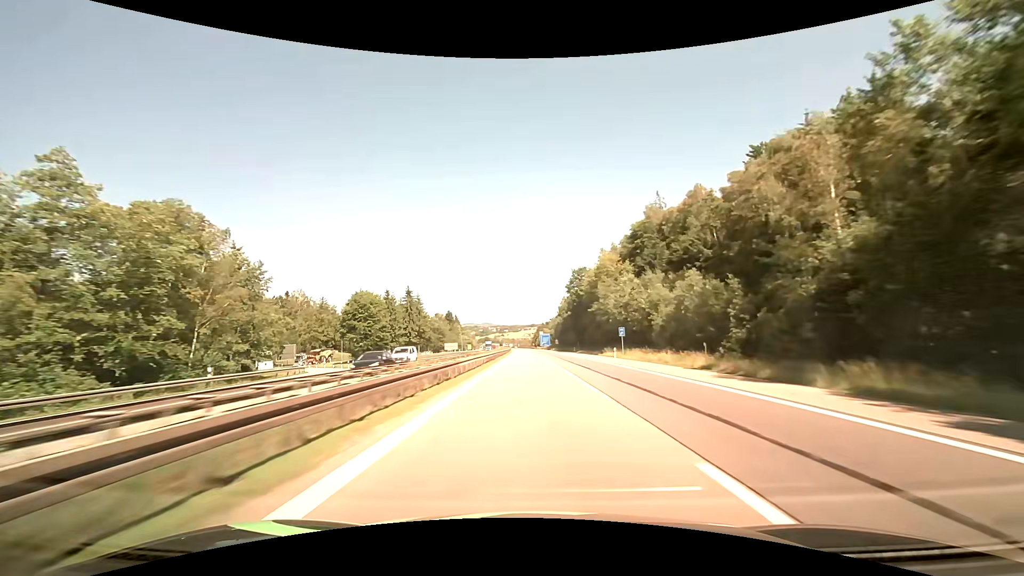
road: motorway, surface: asphalt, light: Day
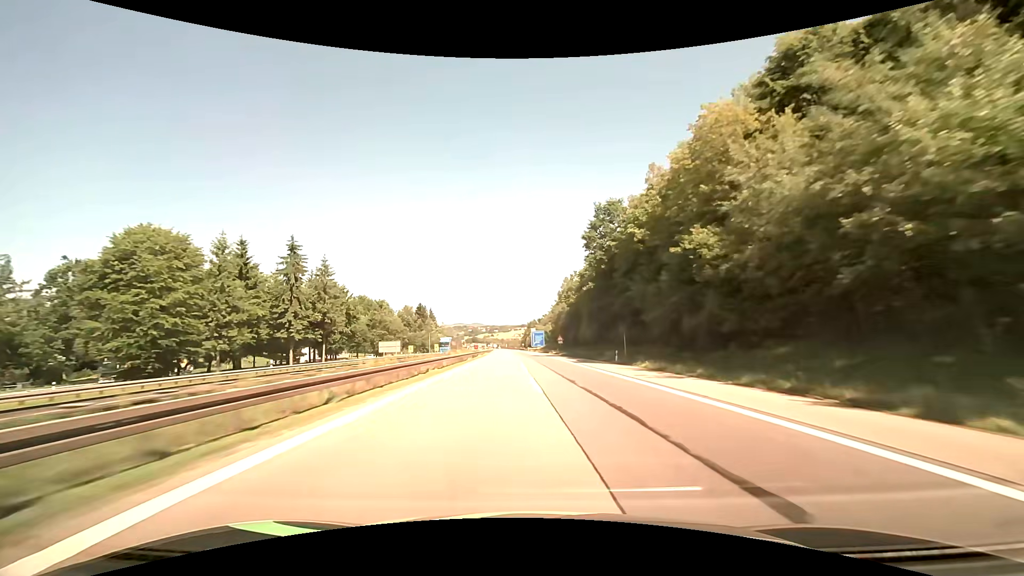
(+0.4, +57.1) m; +1°
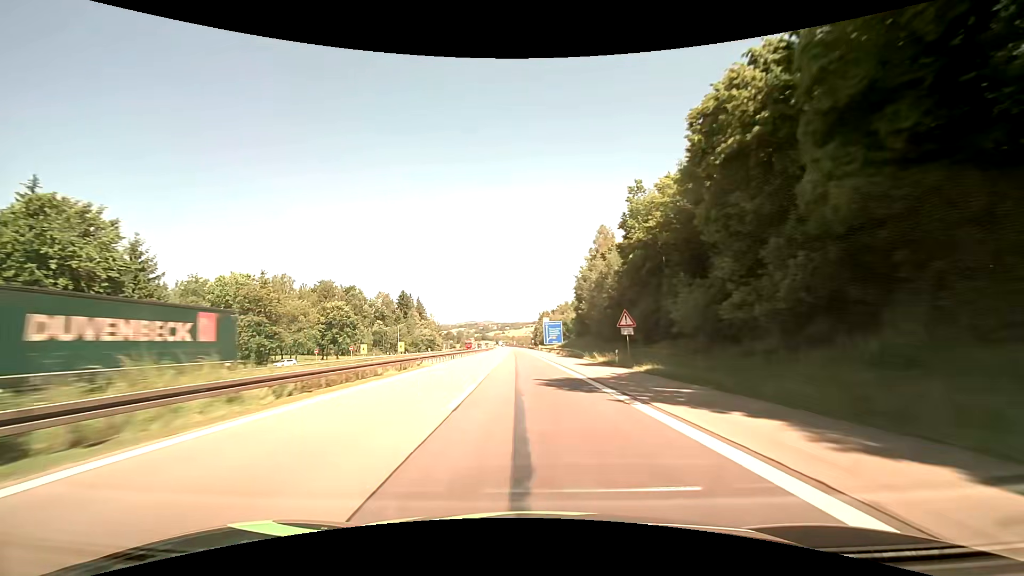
(-0.1, +57.1) m; -1°
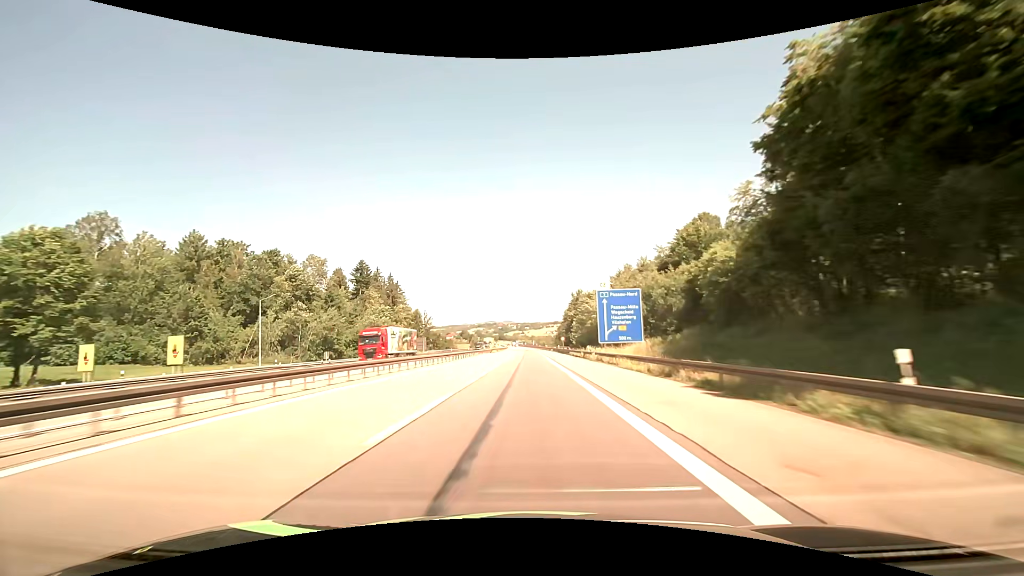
(-2.0, +76.2) m; -2°
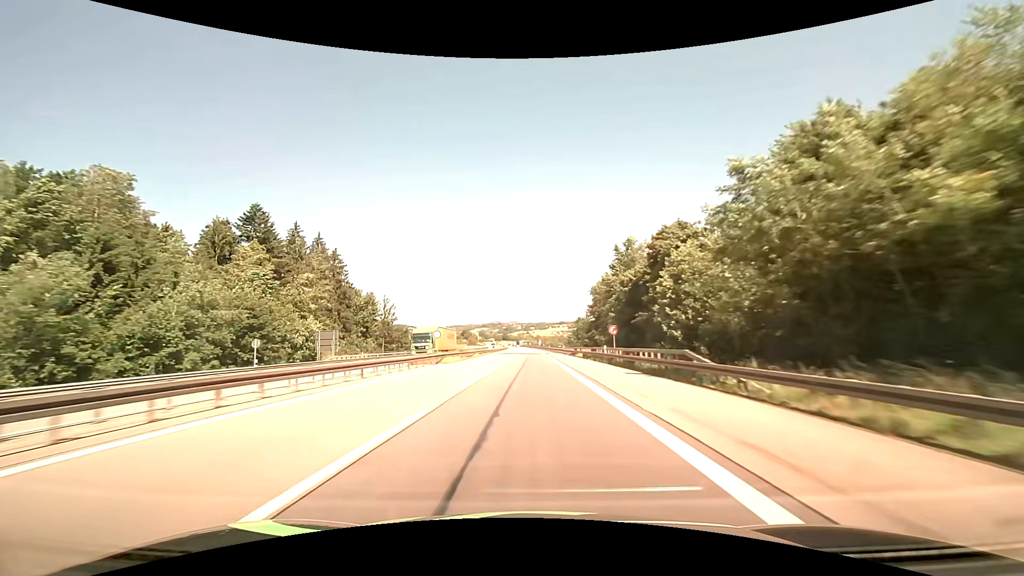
(-0.3, +57.2) m; 0°
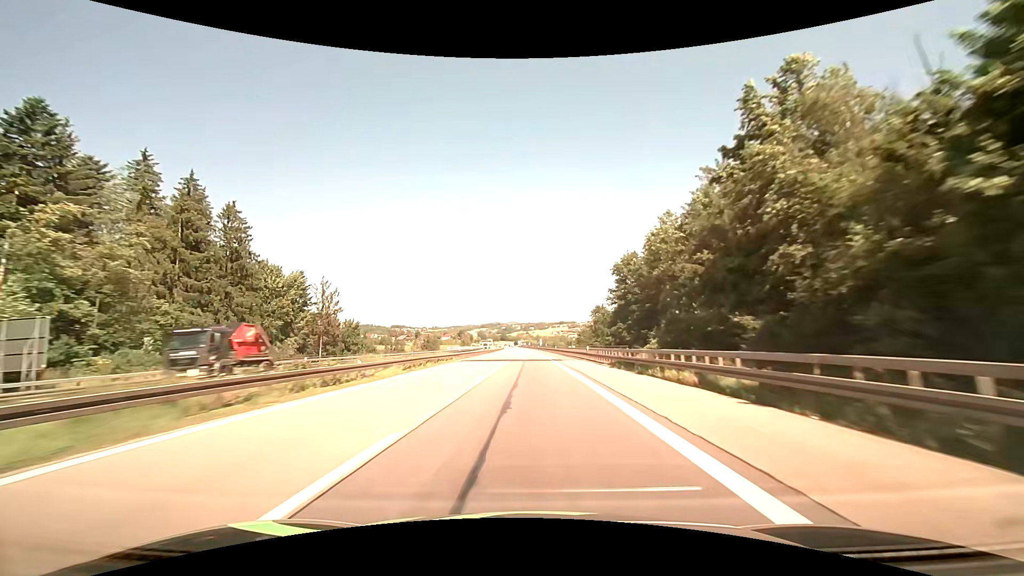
(-0.1, +38.1) m; 0°
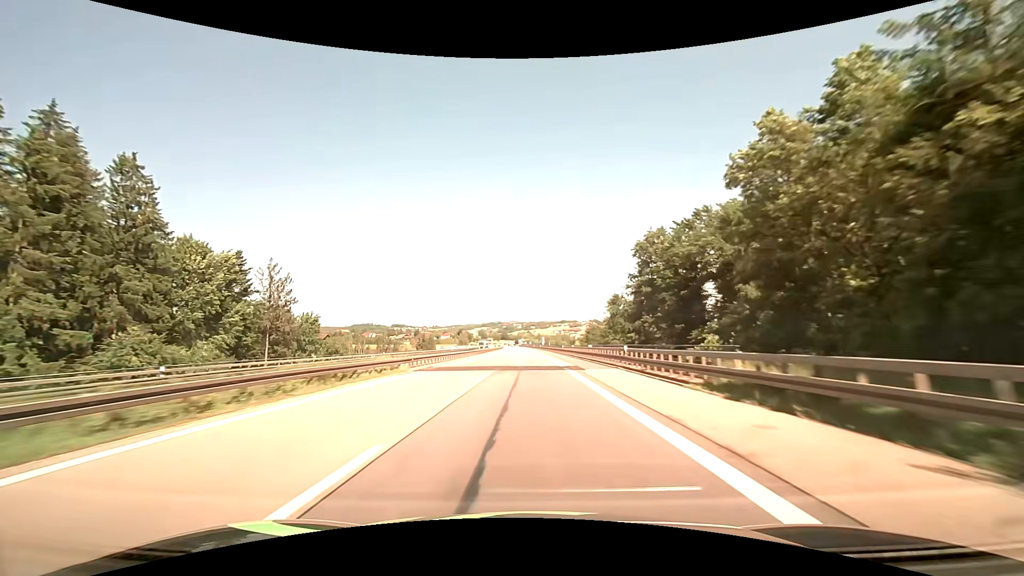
(+0.1, +19.0) m; 0°
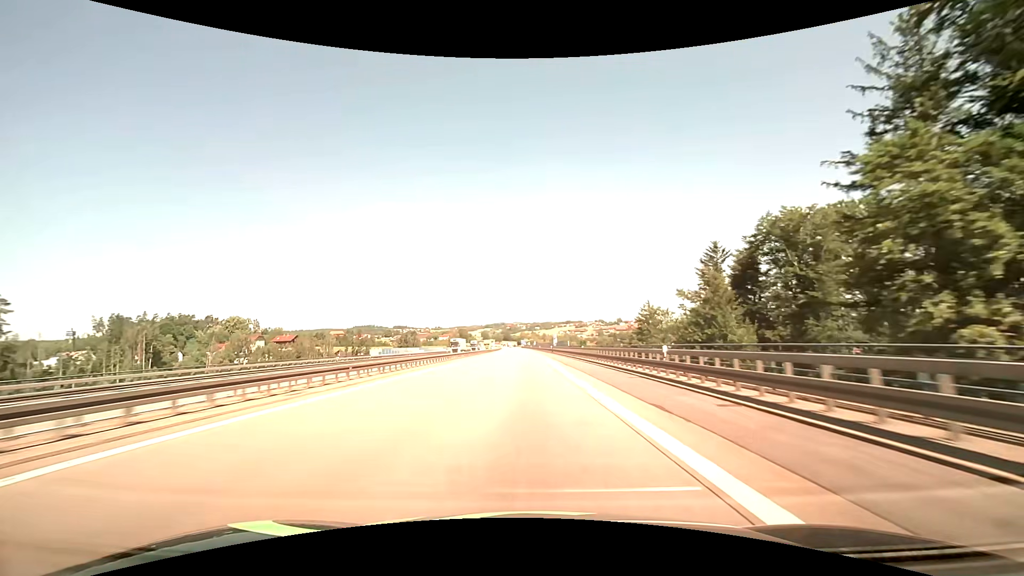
(-0.2, +57.1) m; 0°
(0, +10) (0, +20) (0, +30) (0, +40) (0, +50) (-1, +60) (-1, +70) (-1, +80) (-1, +90) (-2, +100) m
